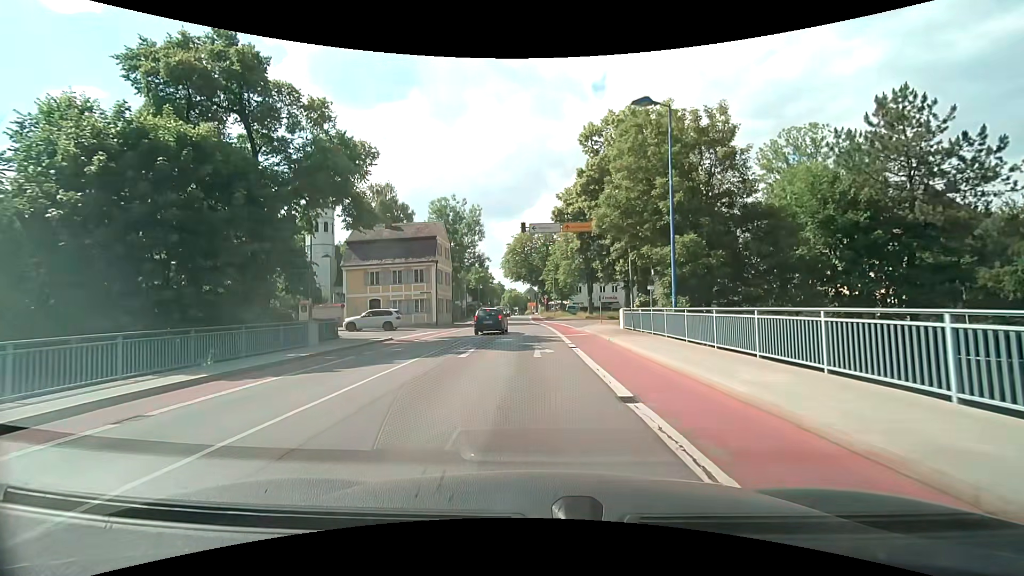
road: residential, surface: asphalt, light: Day
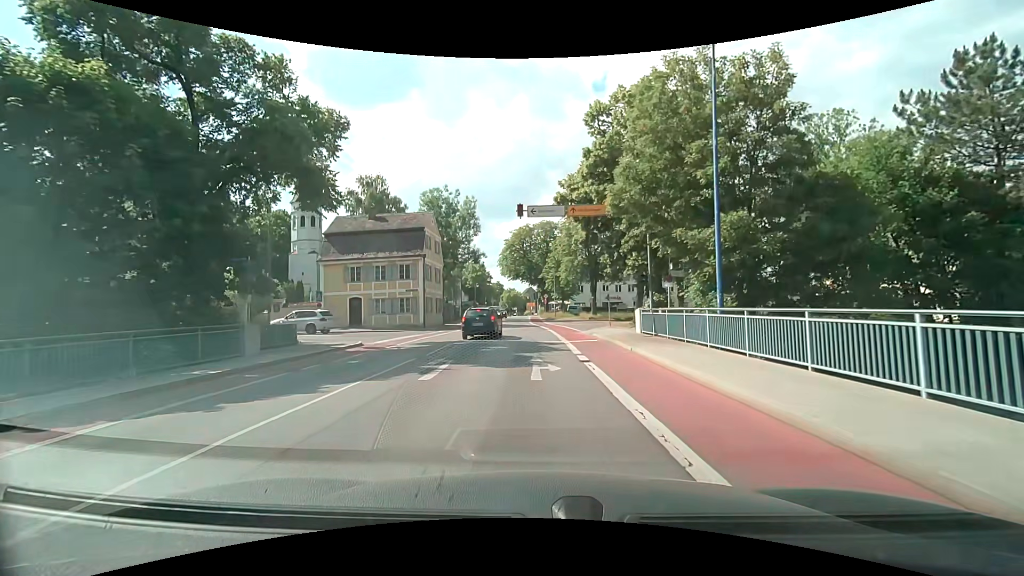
(0.0, +4.8) m; 0°
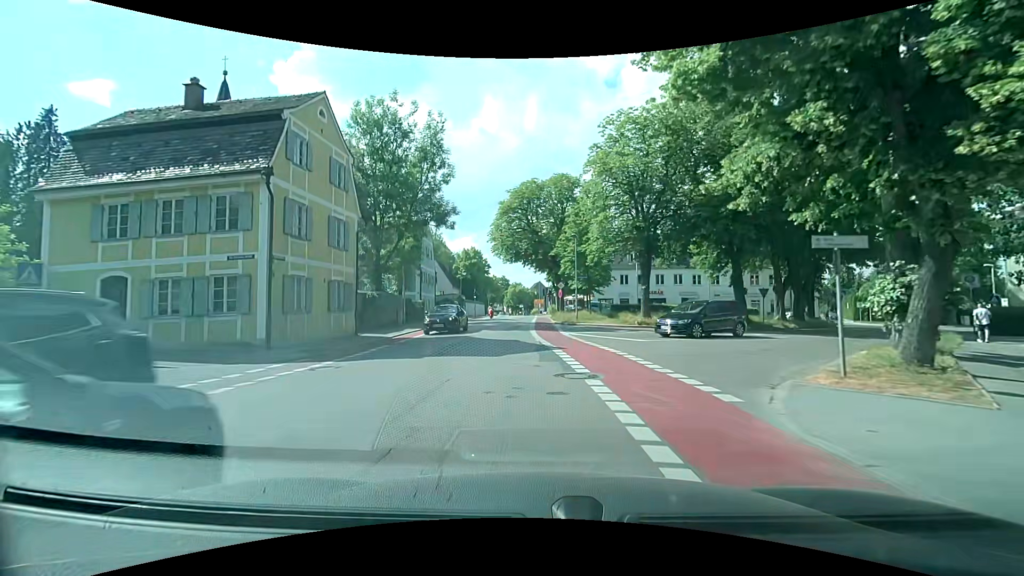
(0.0, +24.5) m; -1°
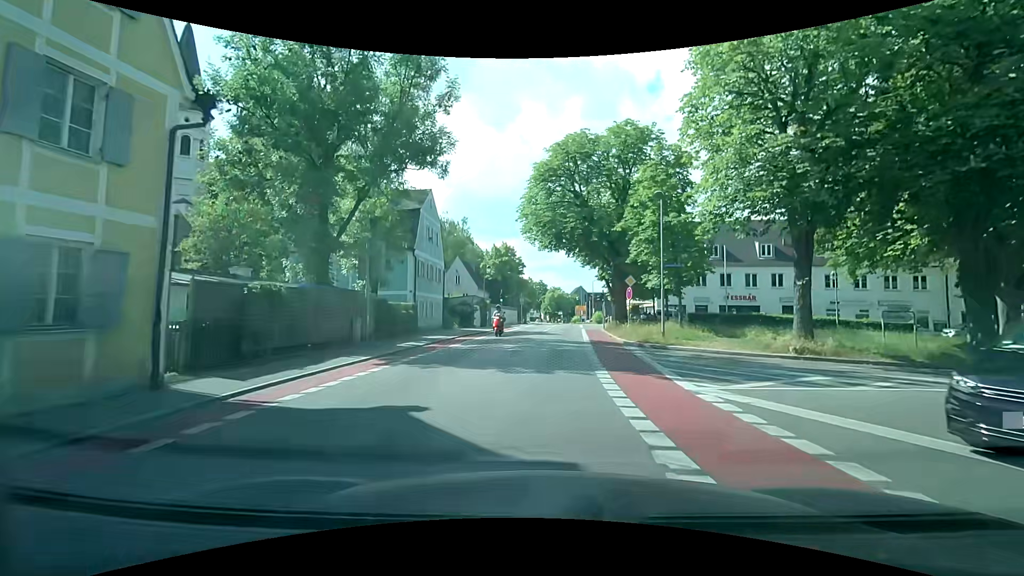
(-0.7, +14.9) m; -4°
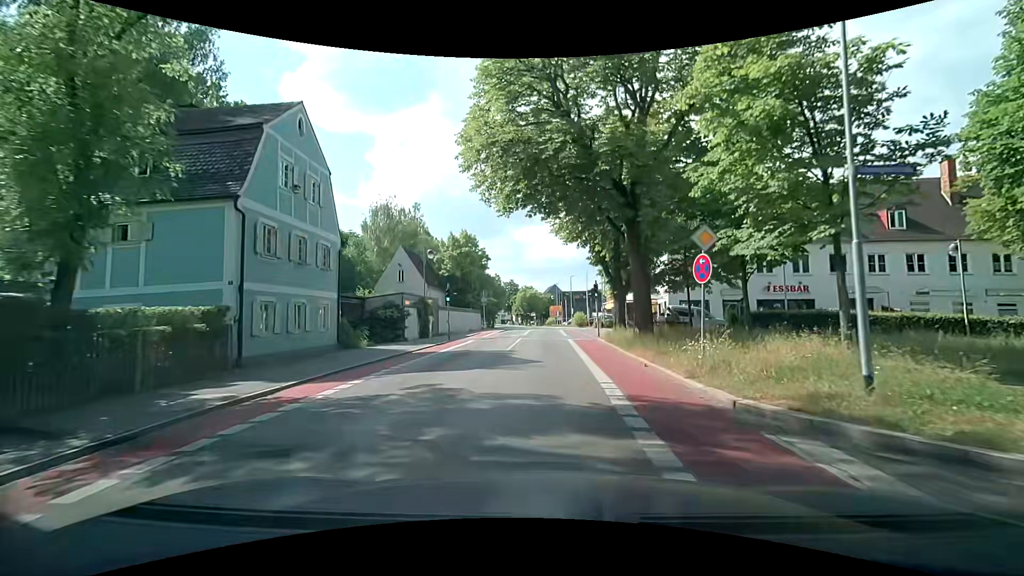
(+0.2, +14.8) m; +2°
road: tertiary
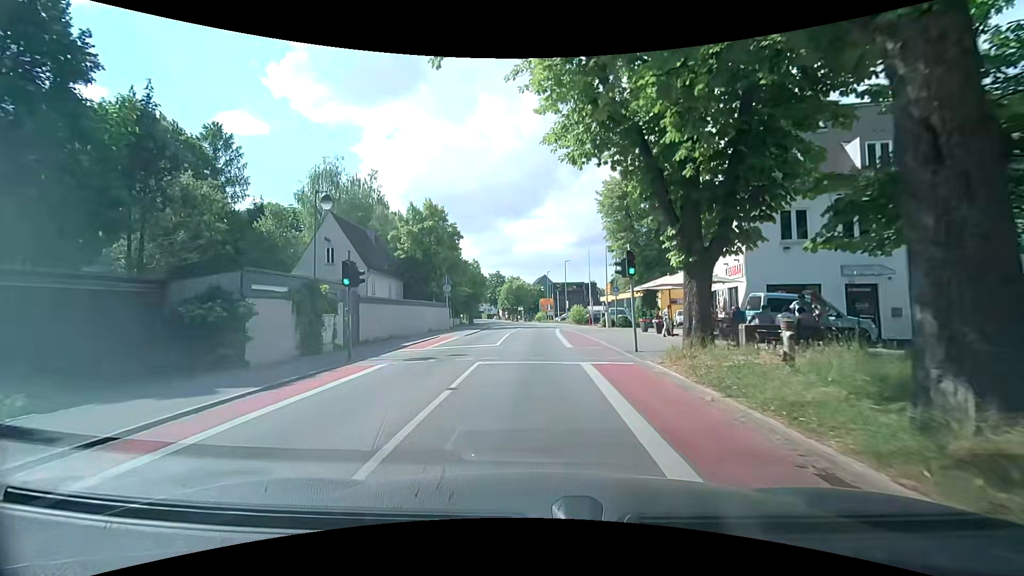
(+0.4, +15.2) m; +2°
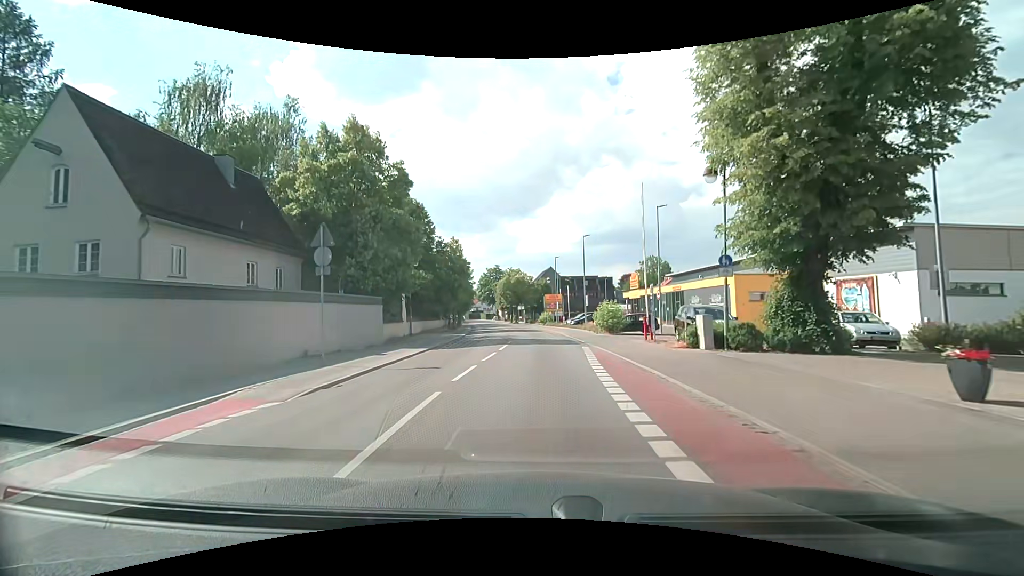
(+0.1, +21.6) m; 0°
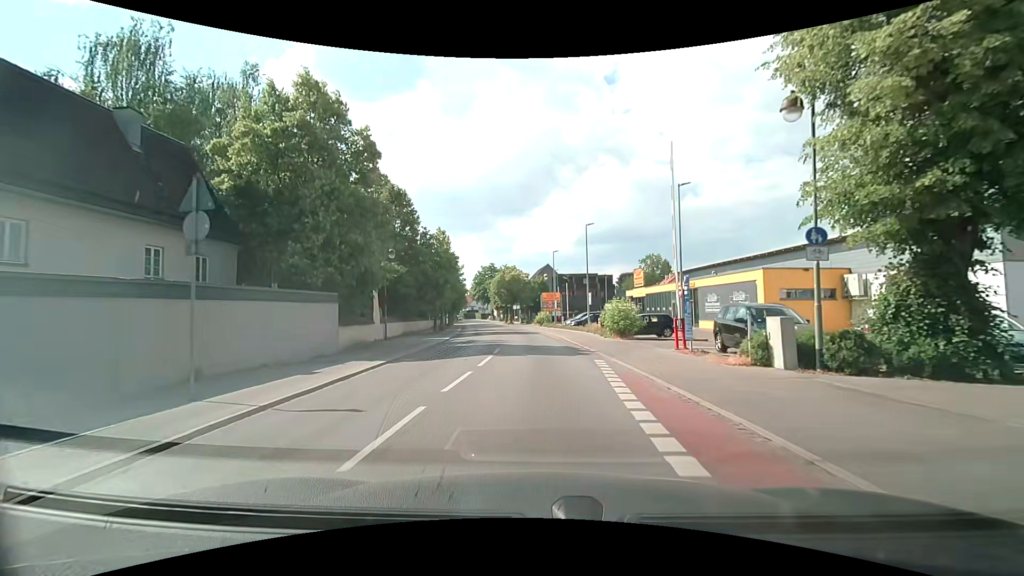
(0.0, +5.5) m; 0°
(0, +10) (0, +20) (0, +30) (-1, +40) (-2, +50) (-3, +60) (-4, +70) (-5, +80) (-6, +90) (-8, +100) m
